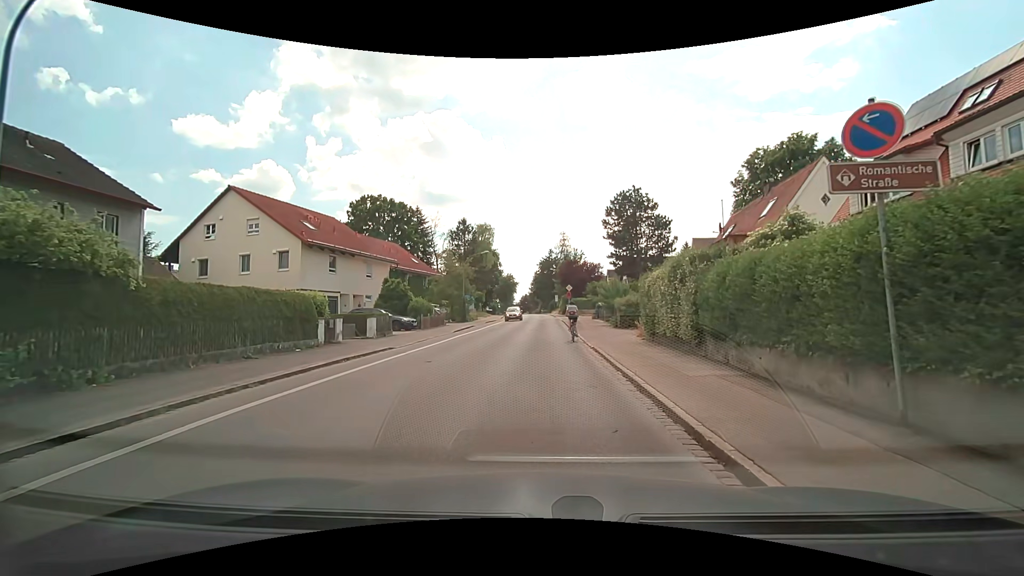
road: tertiary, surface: asphalt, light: Day
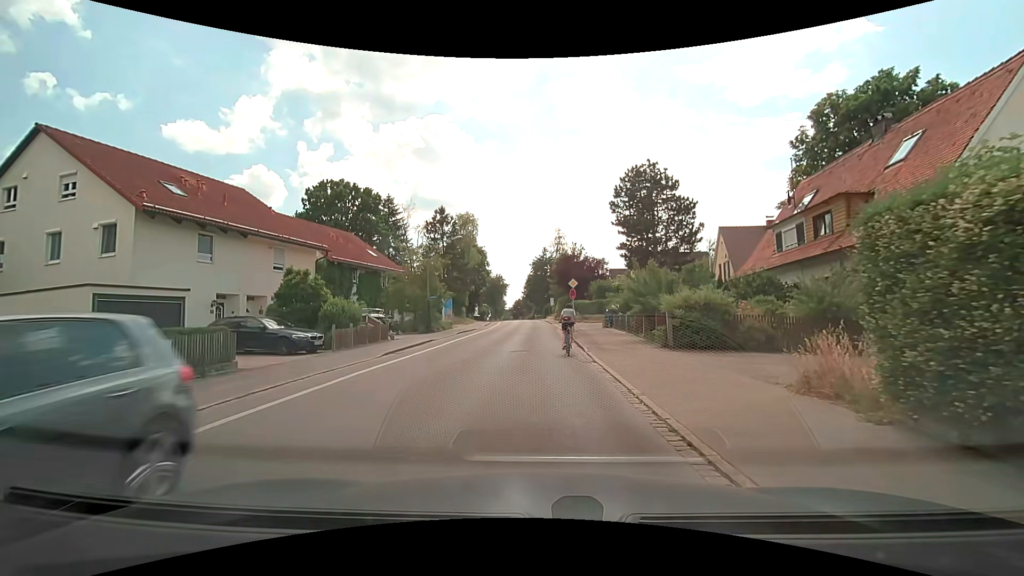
(+0.1, +13.6) m; +1°
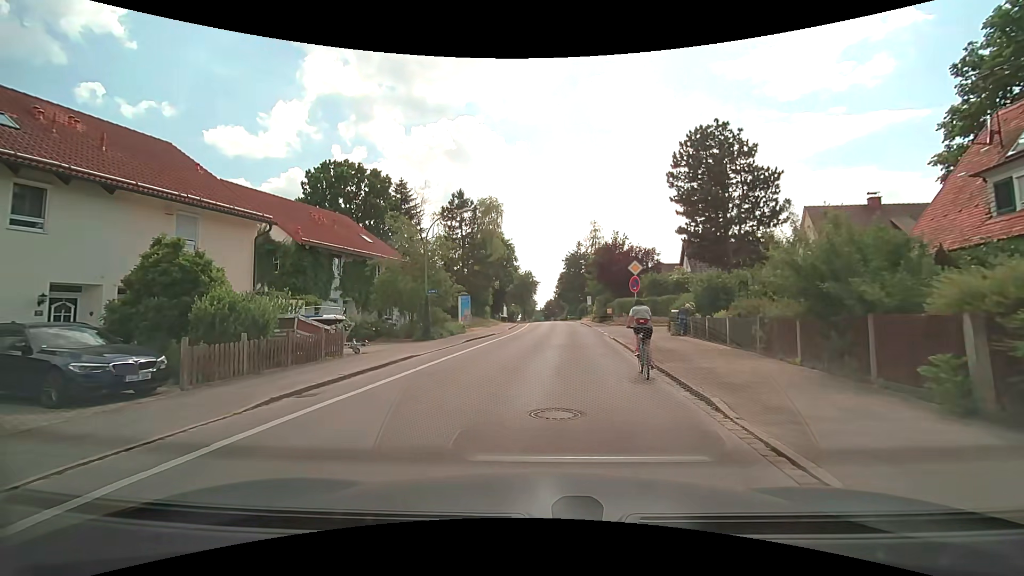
(-0.4, +10.6) m; -5°
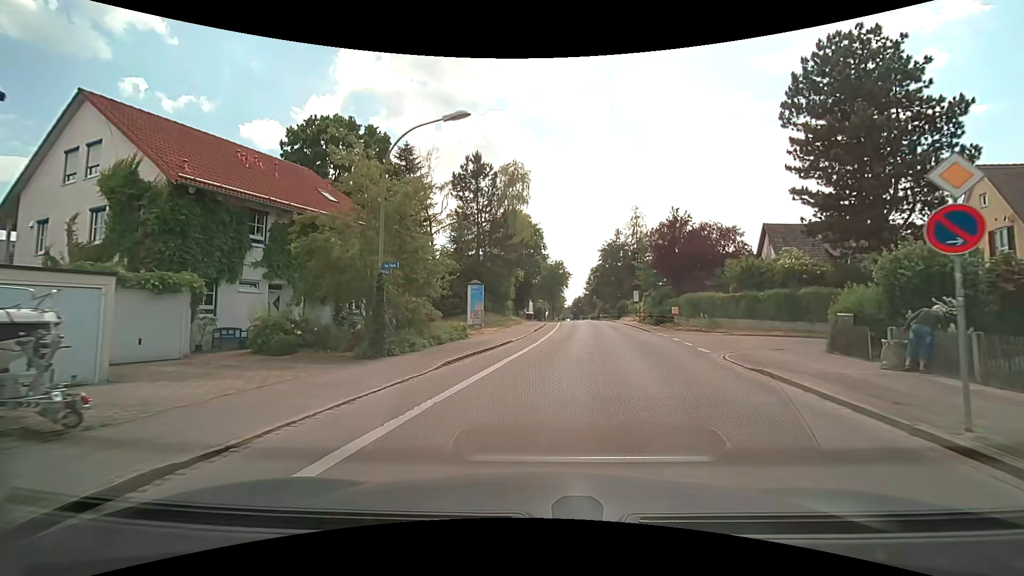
(-0.5, +13.3) m; -4°
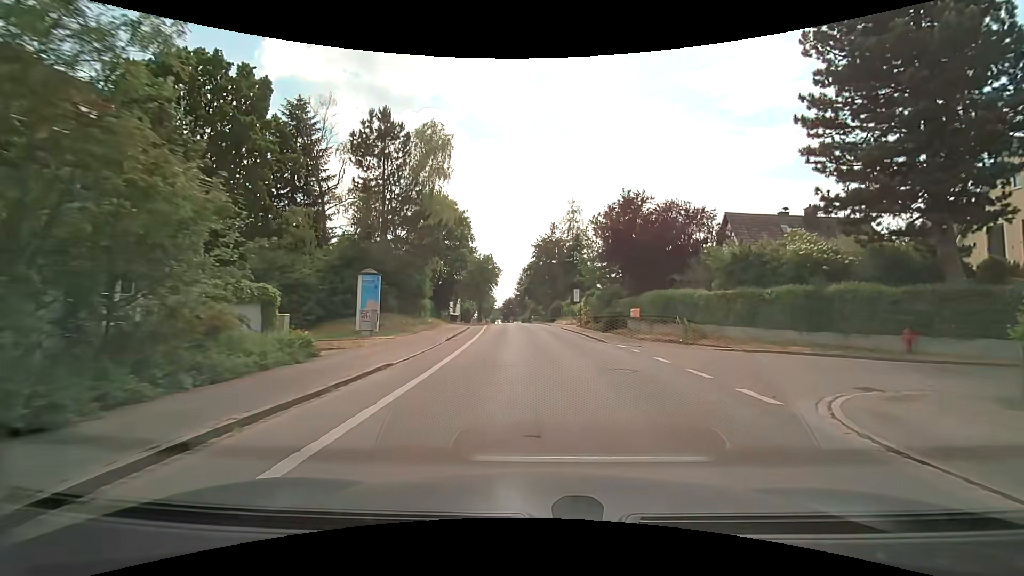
(+0.8, +9.9) m; +9°
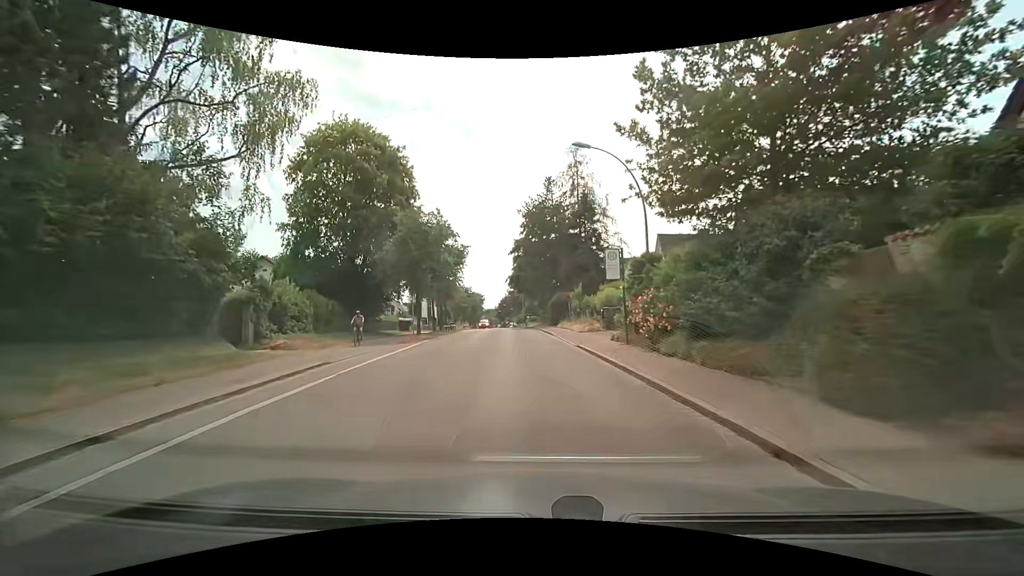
(+0.8, +28.0) m; 0°
(0, +10) (0, +20) (-1, +30) (-1, +40) (-2, +50) (-3, +60) (-3, +70) (-4, +80) (-5, +90) (-6, +100) m
